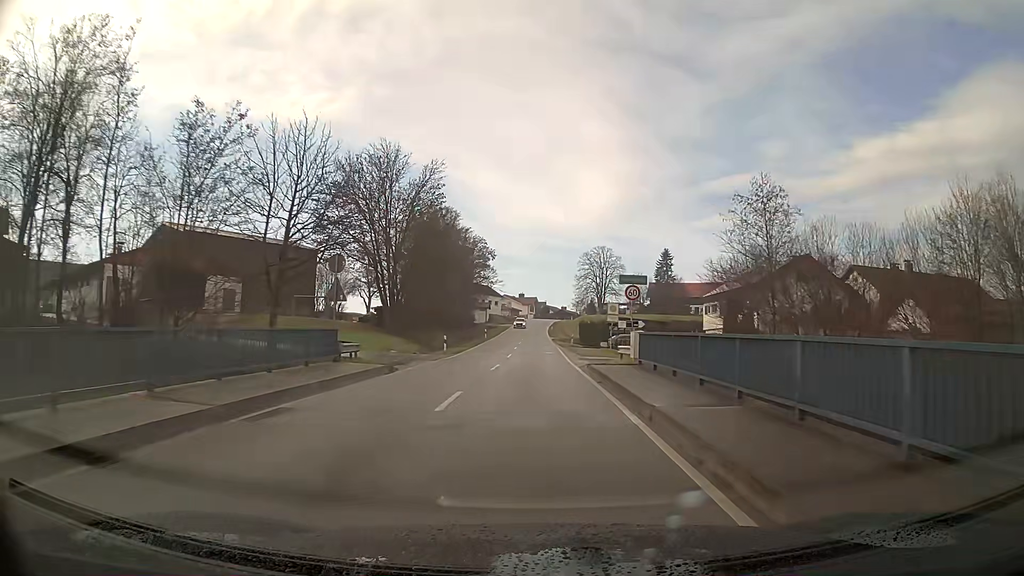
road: tertiary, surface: asphalt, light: Day
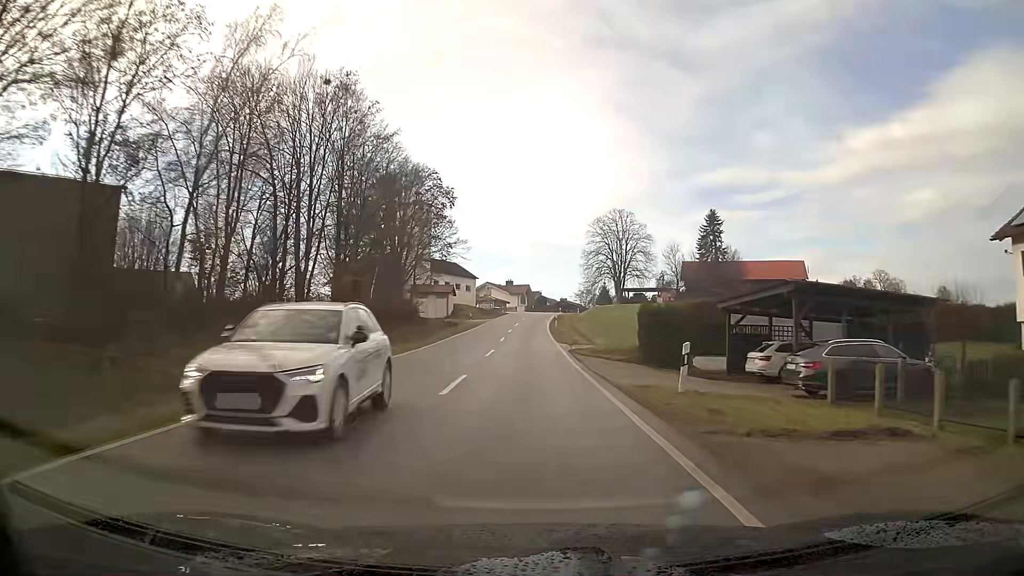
(+0.3, +46.4) m; 0°
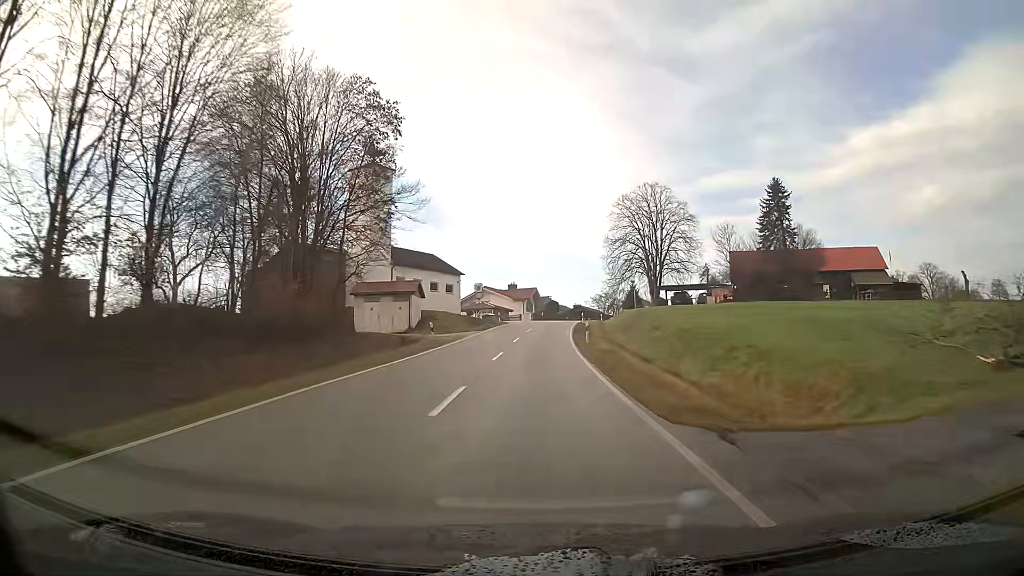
(-0.1, +27.4) m; 0°
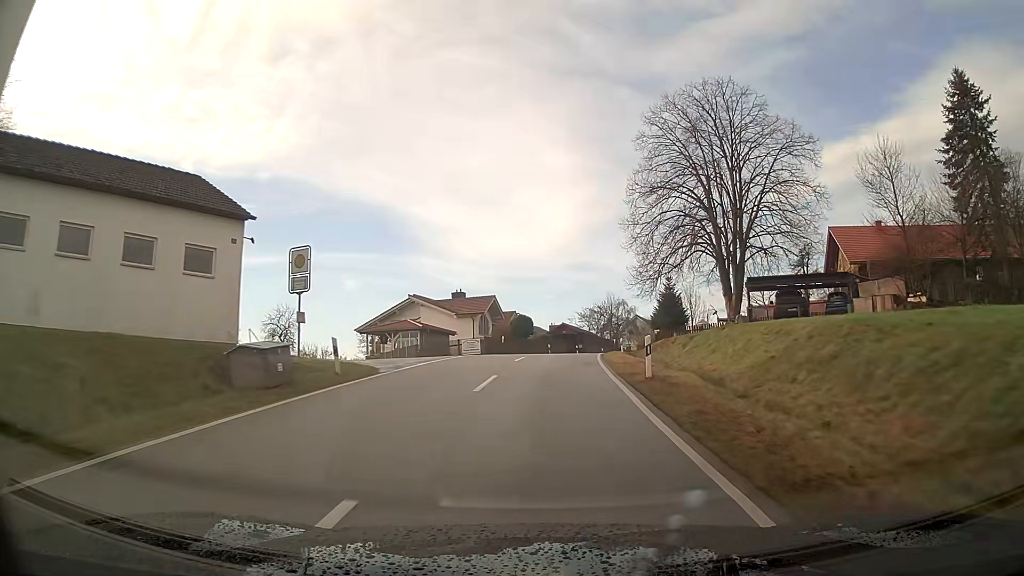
(+0.9, +45.1) m; +3°
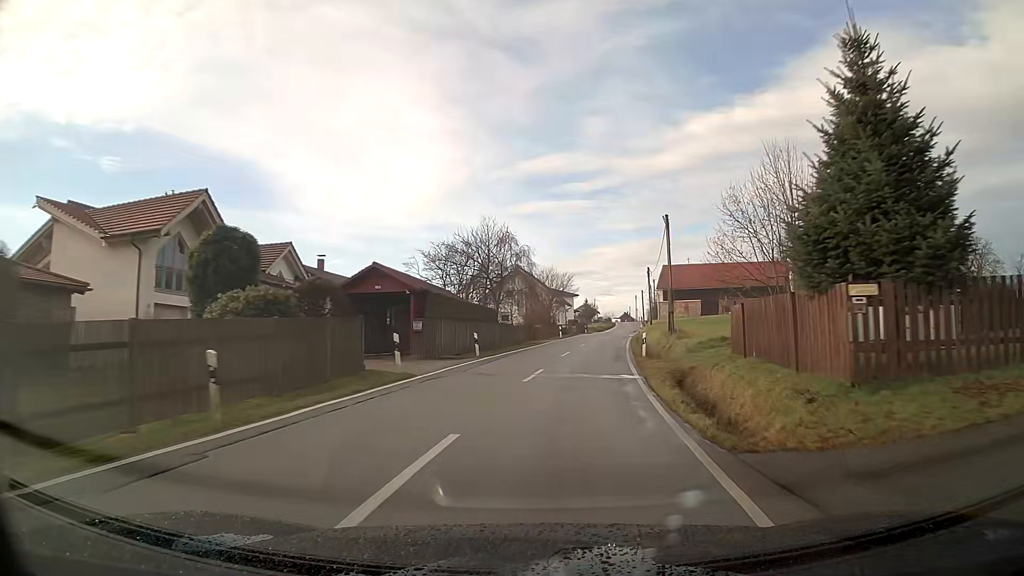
(+4.1, +45.0) m; +13°
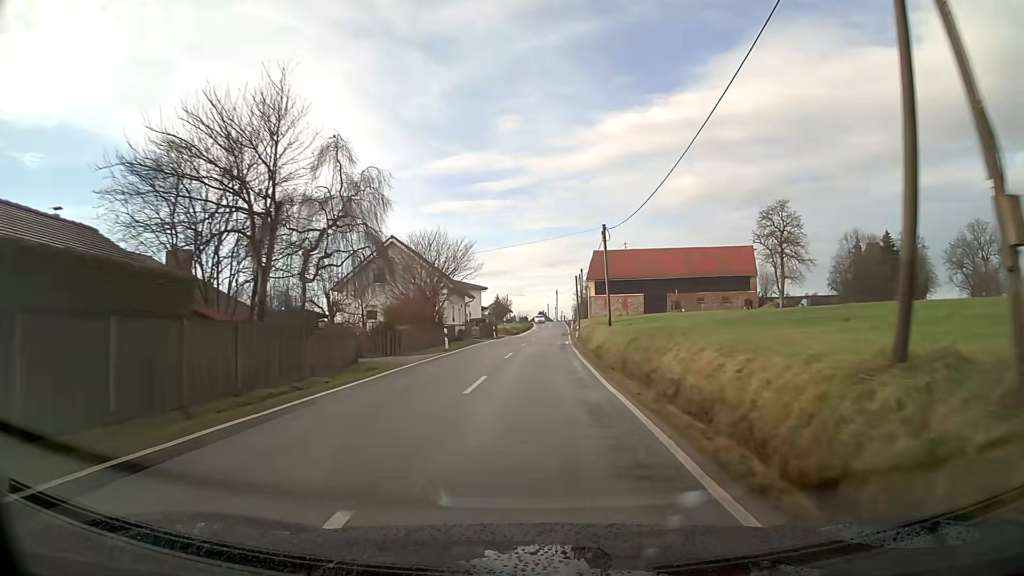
(+1.8, +27.8) m; +6°
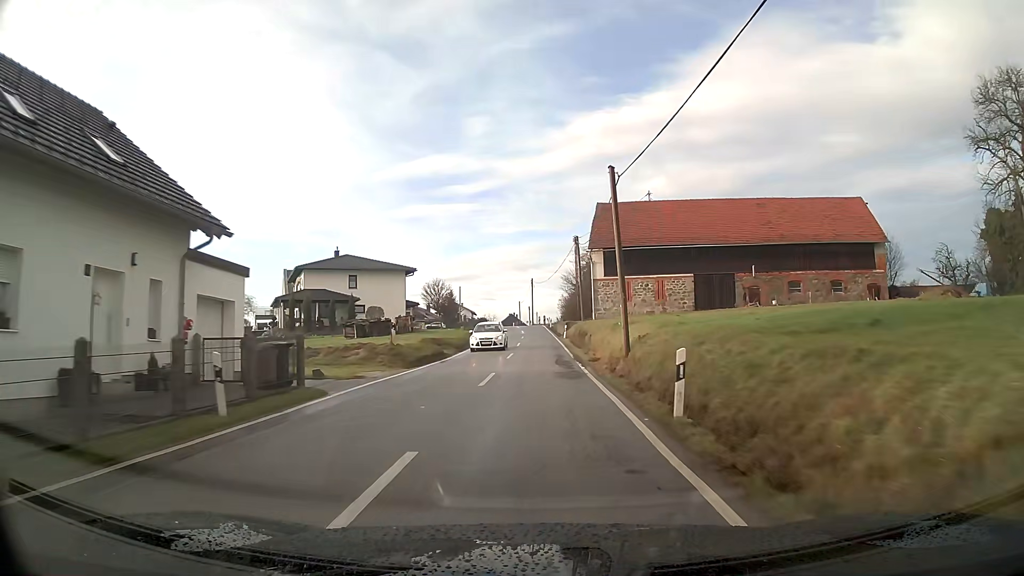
(+1.1, +46.2) m; +2°
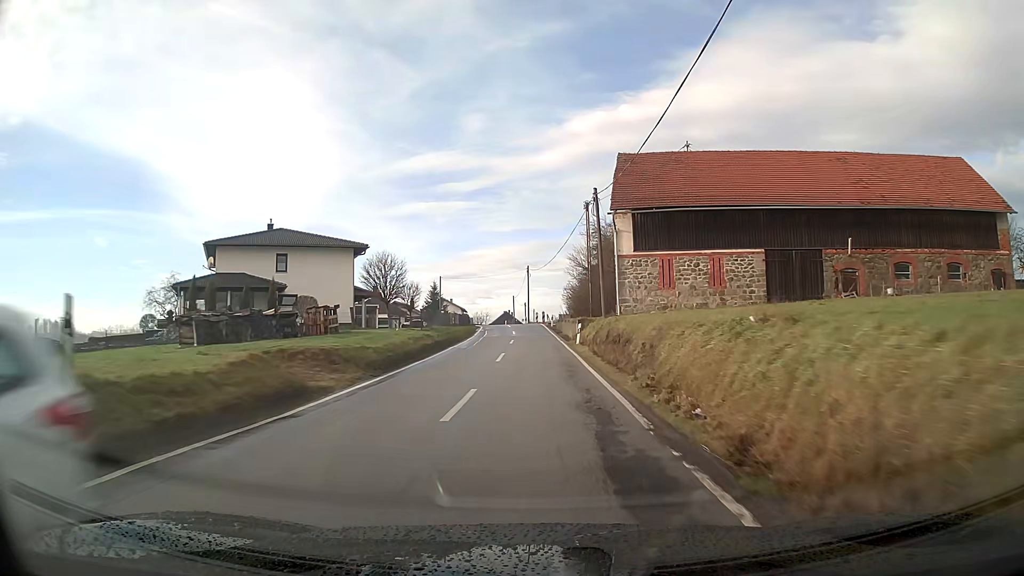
(0.0, +18.3) m; 0°
